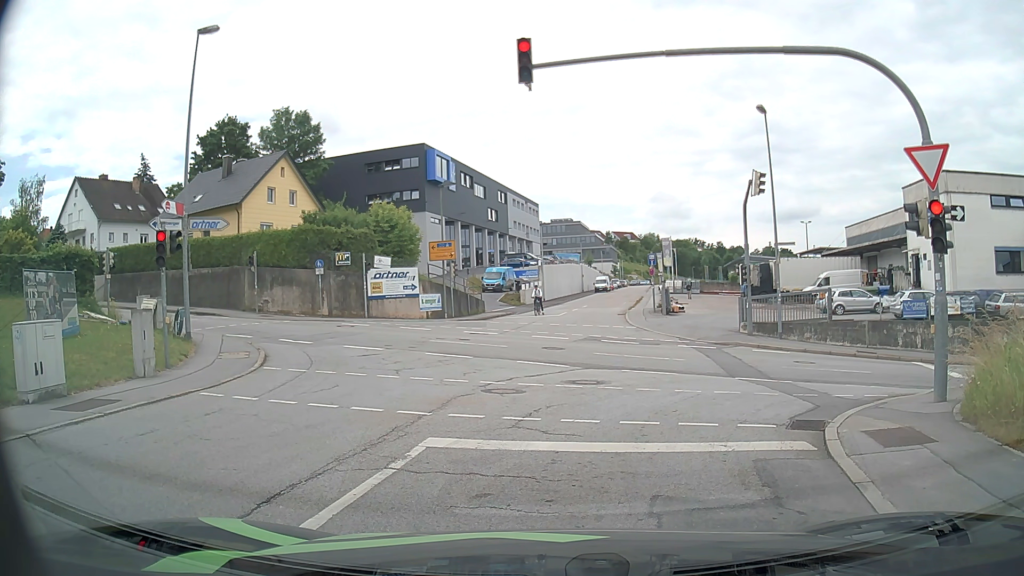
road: residential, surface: asphalt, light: Day
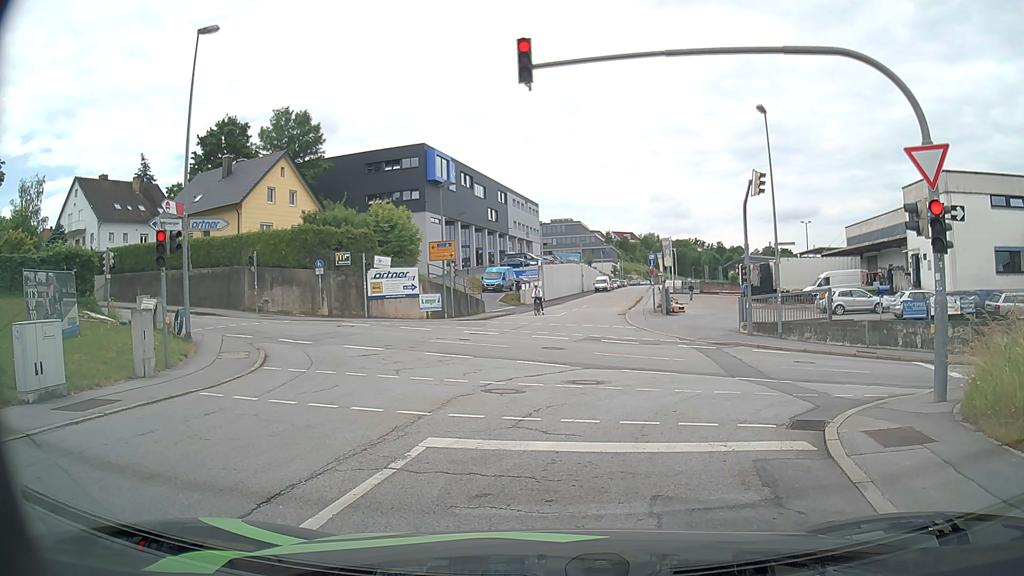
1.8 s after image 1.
(0.0, 0.0) m; 0°
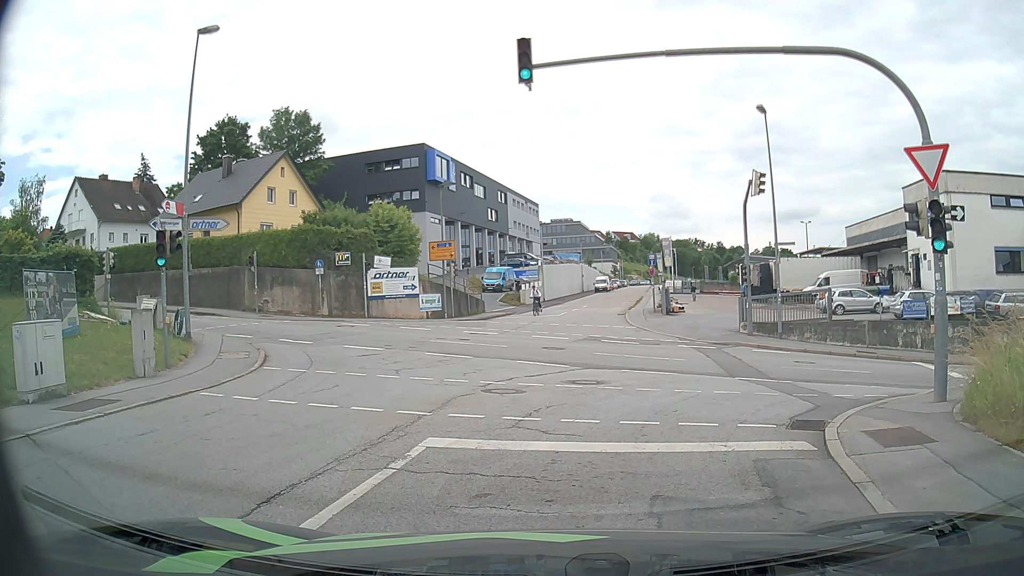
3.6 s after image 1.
(0.0, 0.0) m; 0°
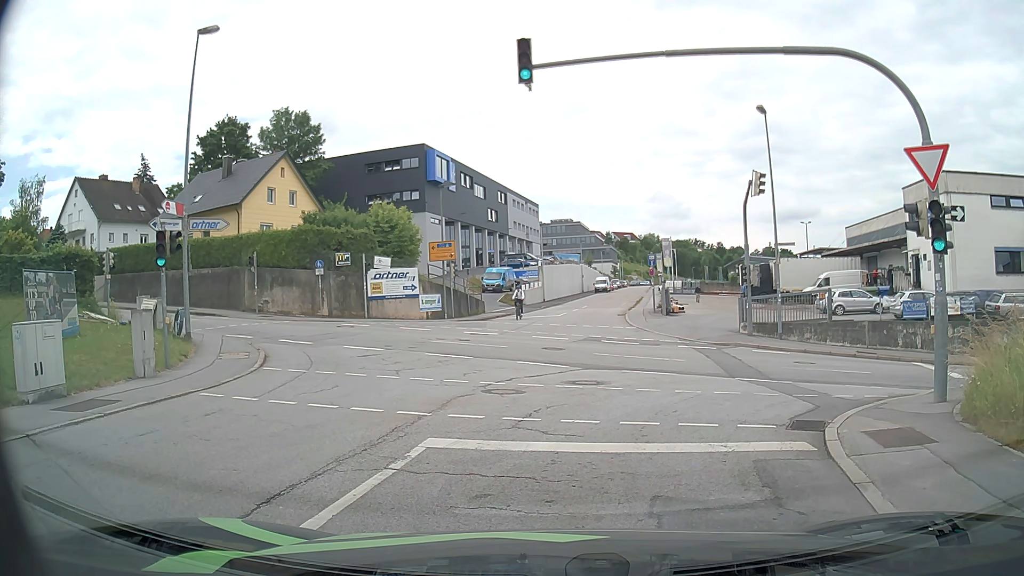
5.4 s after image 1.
(0.0, 0.0) m; 0°
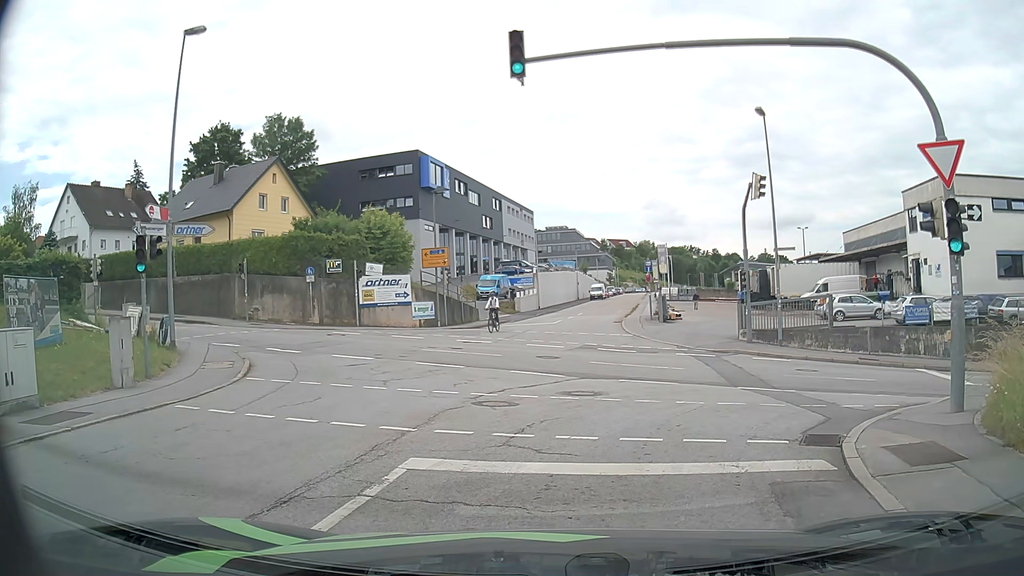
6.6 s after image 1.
(0.0, +0.7) m; -2°
